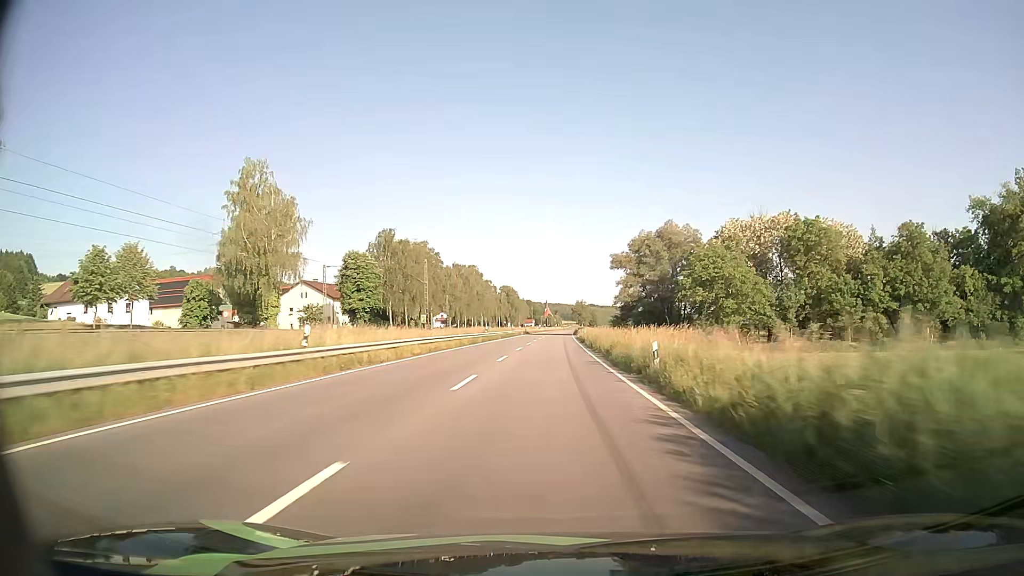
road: primary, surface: asphalt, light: Day
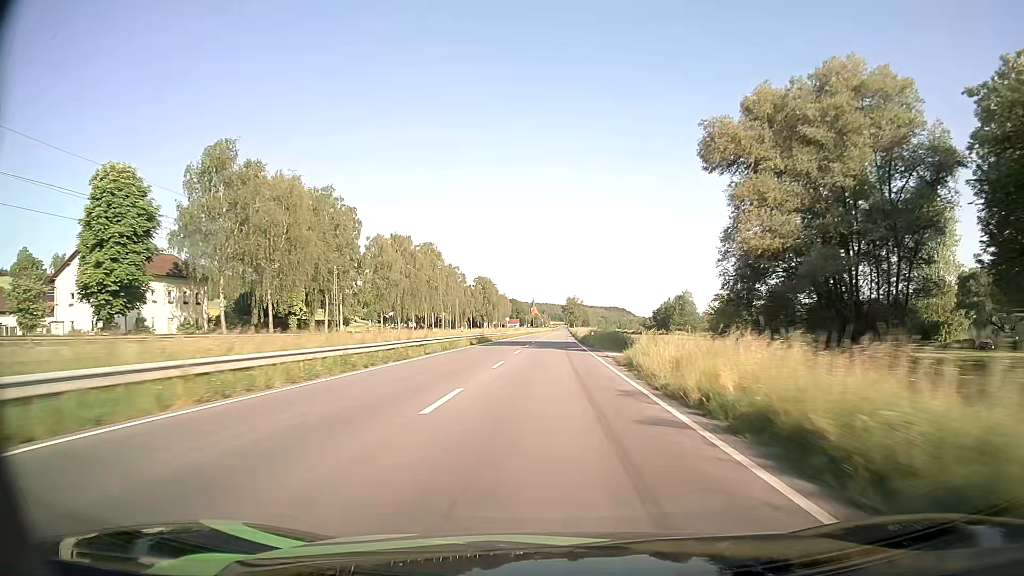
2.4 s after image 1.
(+0.6, +64.3) m; +1°
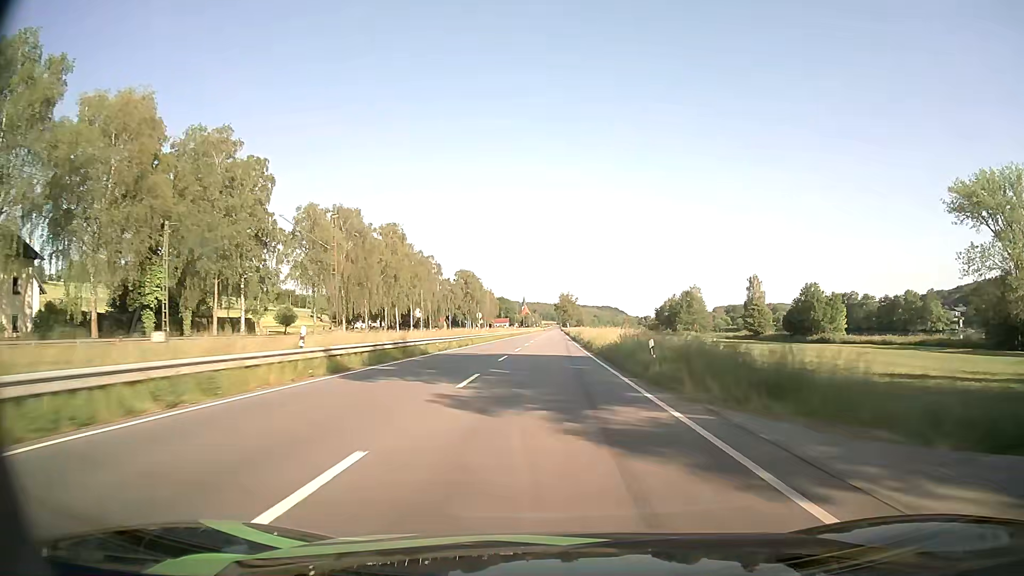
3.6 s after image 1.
(+0.2, +31.7) m; +1°
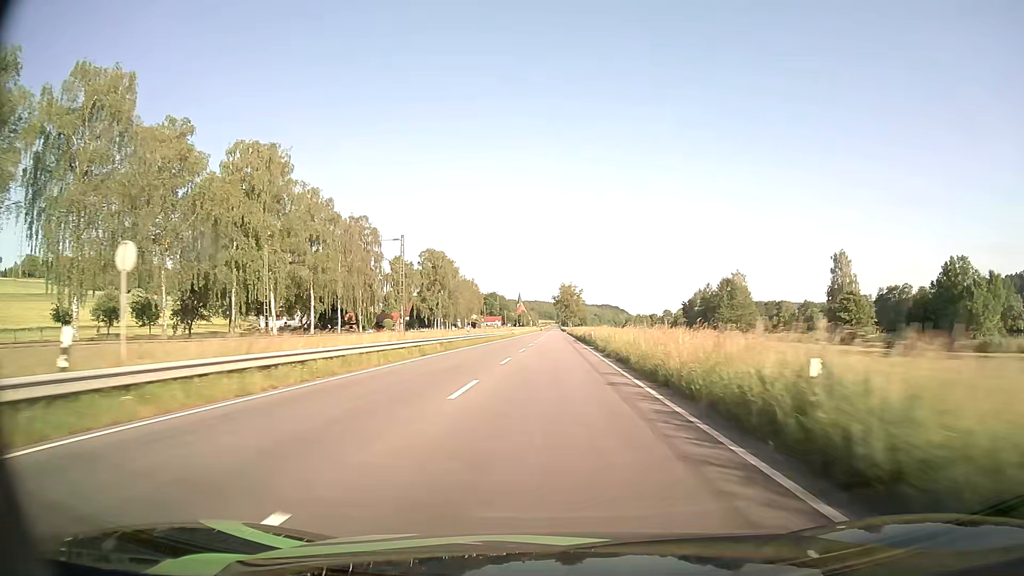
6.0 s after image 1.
(+0.3, +62.7) m; 0°
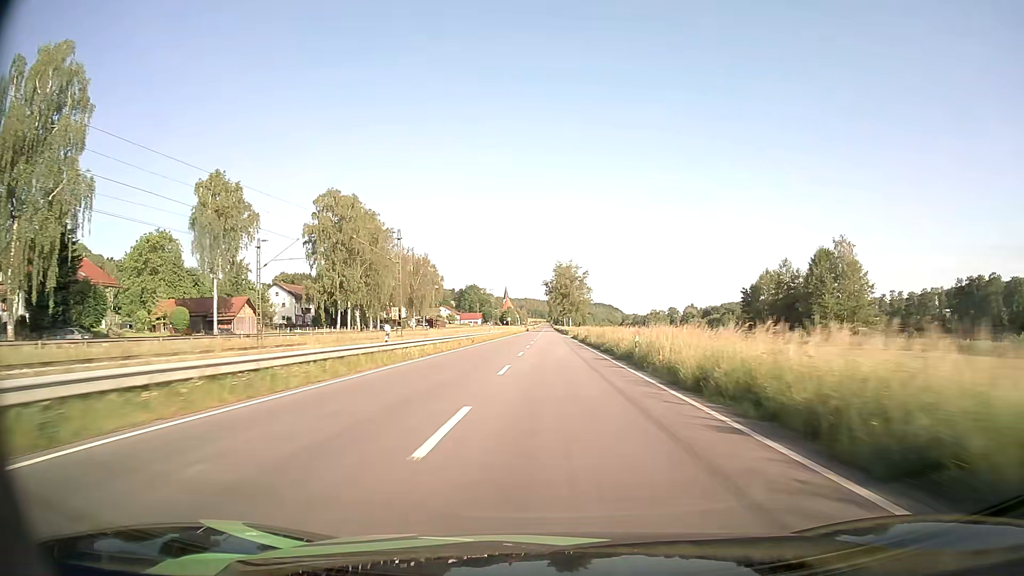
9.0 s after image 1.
(+0.1, +78.1) m; +1°
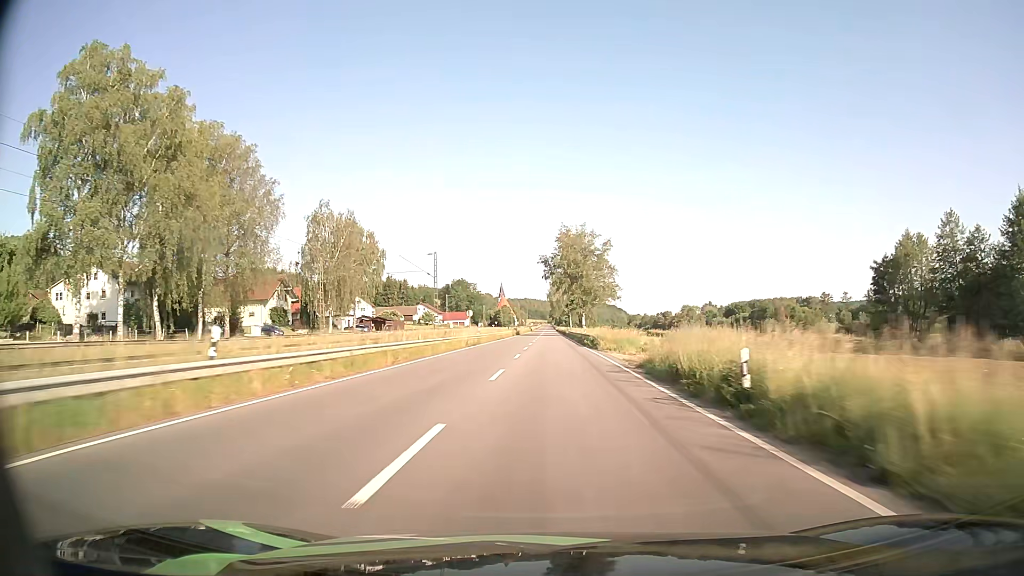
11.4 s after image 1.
(0.0, +62.2) m; 0°
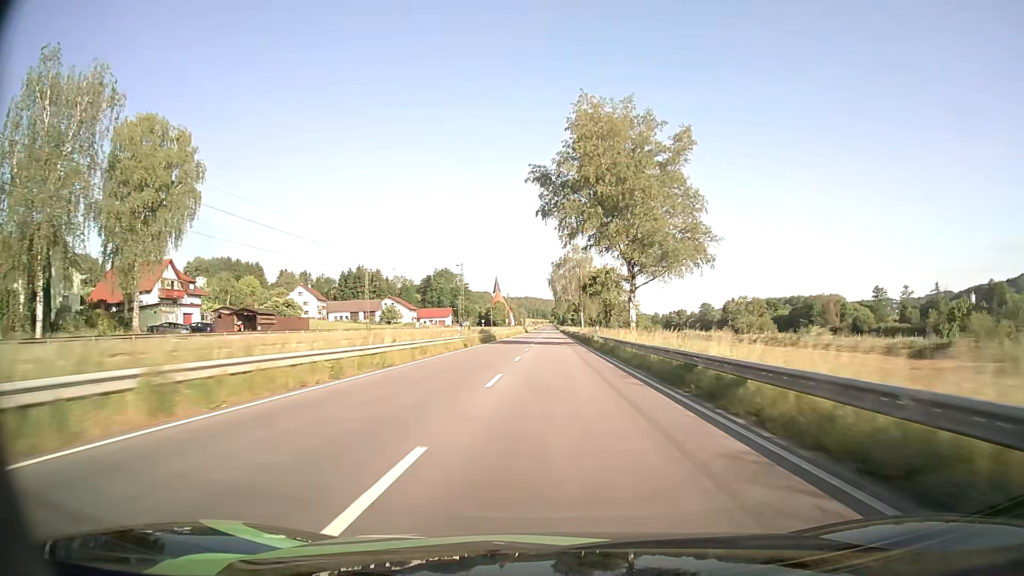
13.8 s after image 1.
(-0.1, +62.3) m; 0°
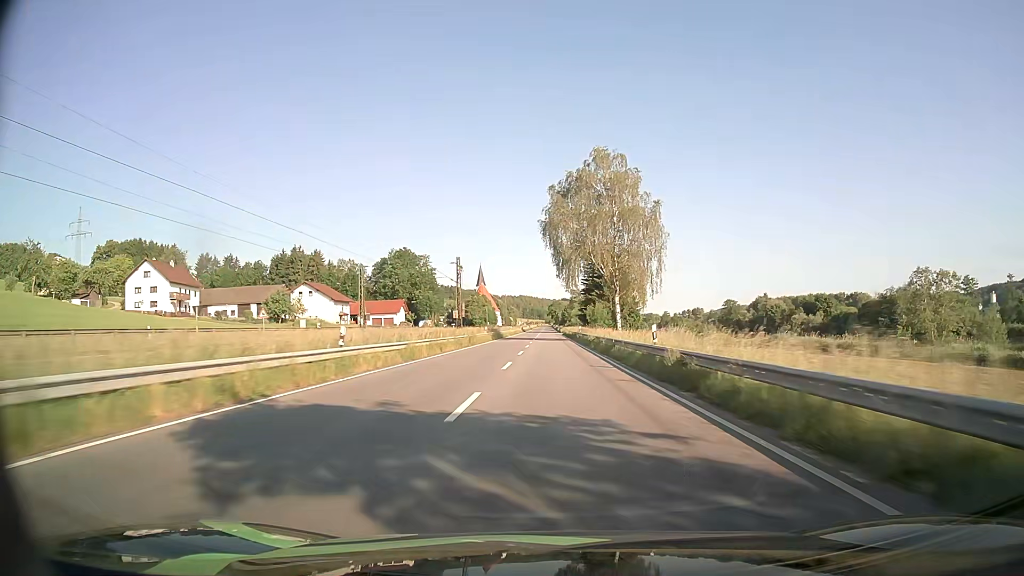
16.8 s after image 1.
(+0.2, +78.4) m; 0°
(0, +10) (0, +20) (0, +30) (0, +40) (0, +50) (0, +60) (0, +70) (0, +80) (0, +90) (0, +100) m
